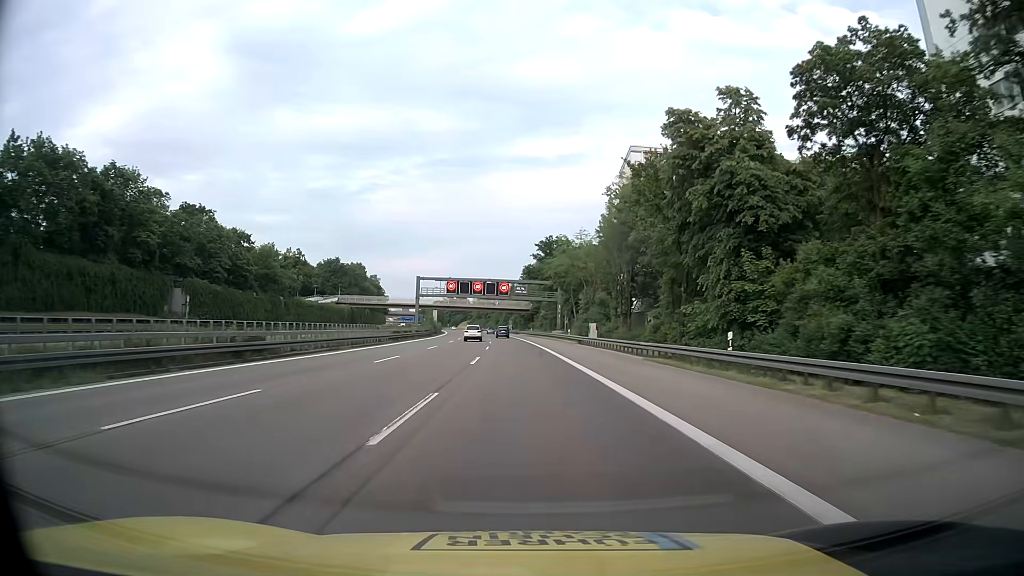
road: motorway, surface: asphalt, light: Day
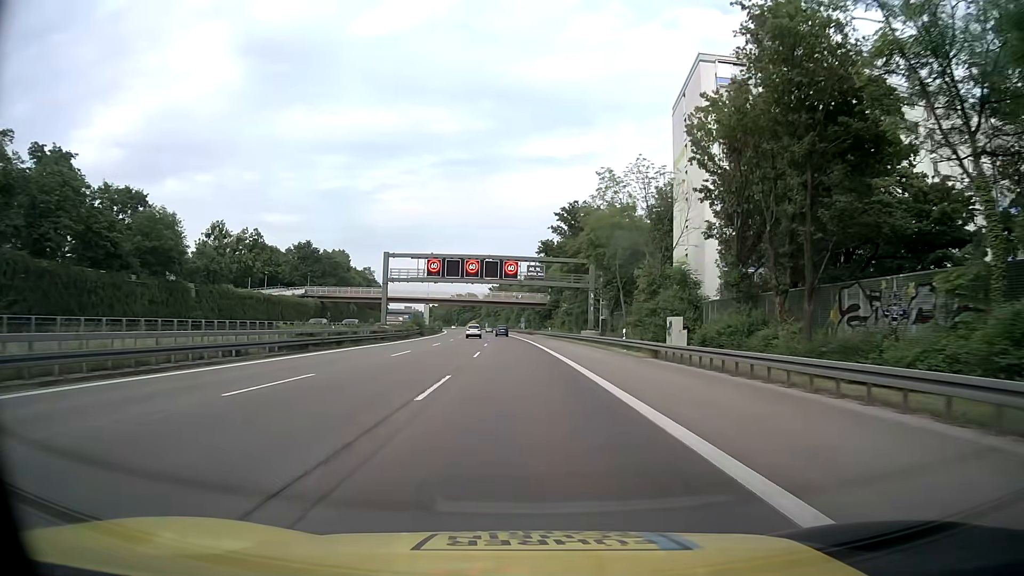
(-0.3, +31.5) m; -1°
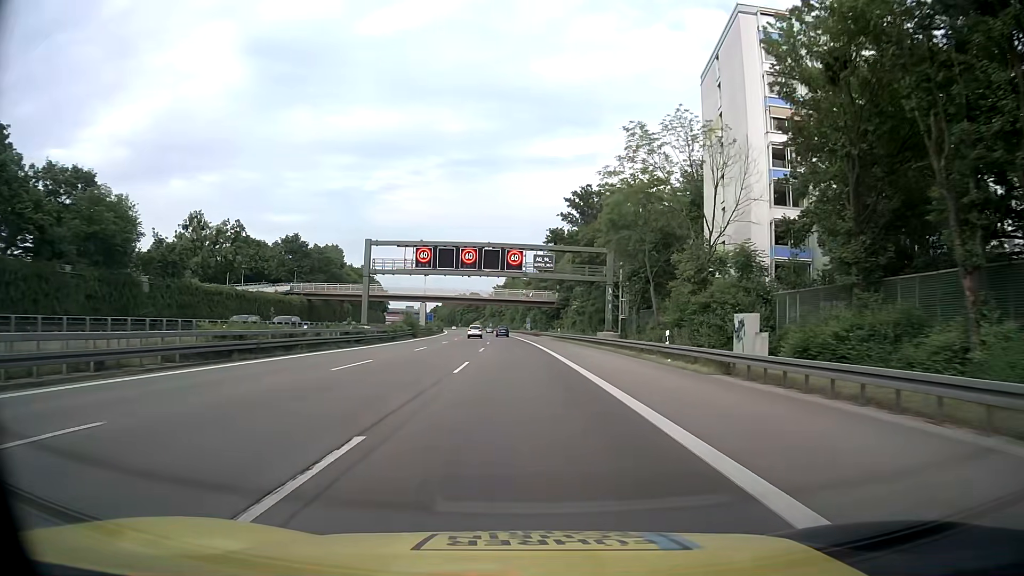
(0.0, +10.4) m; 0°
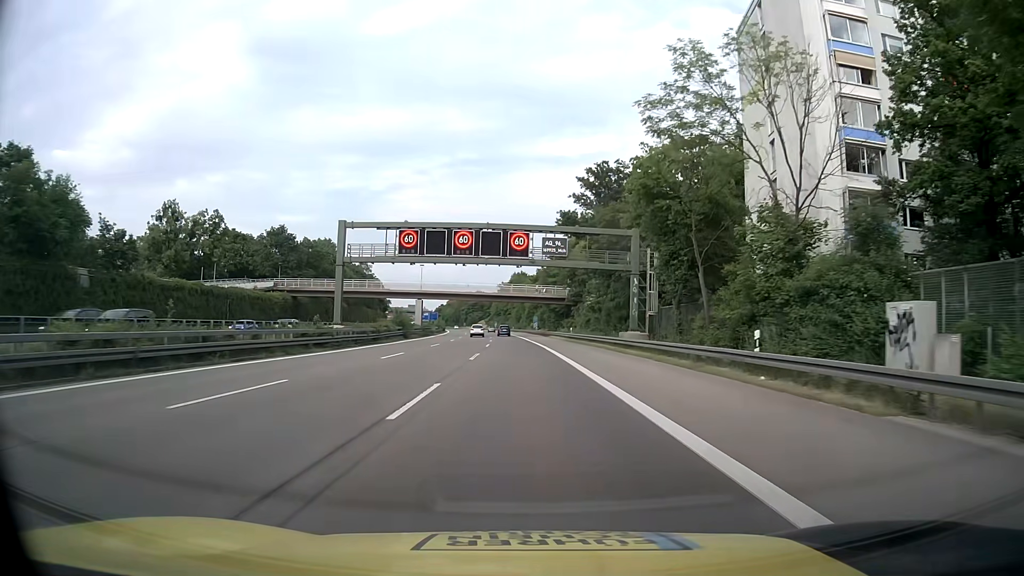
(-0.1, +10.4) m; 0°
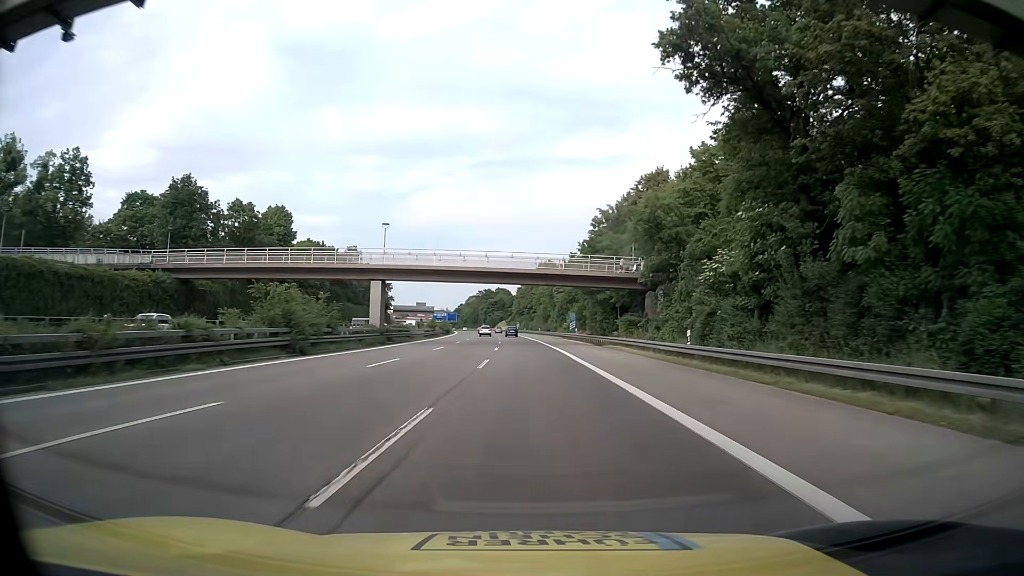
(-1.0, +41.2) m; -2°
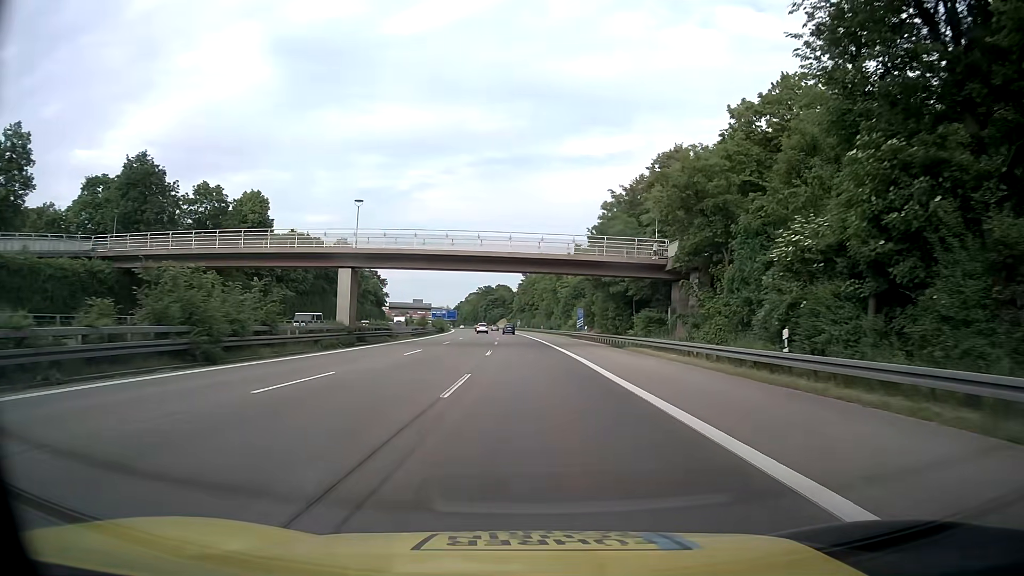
(0.0, +10.2) m; 0°
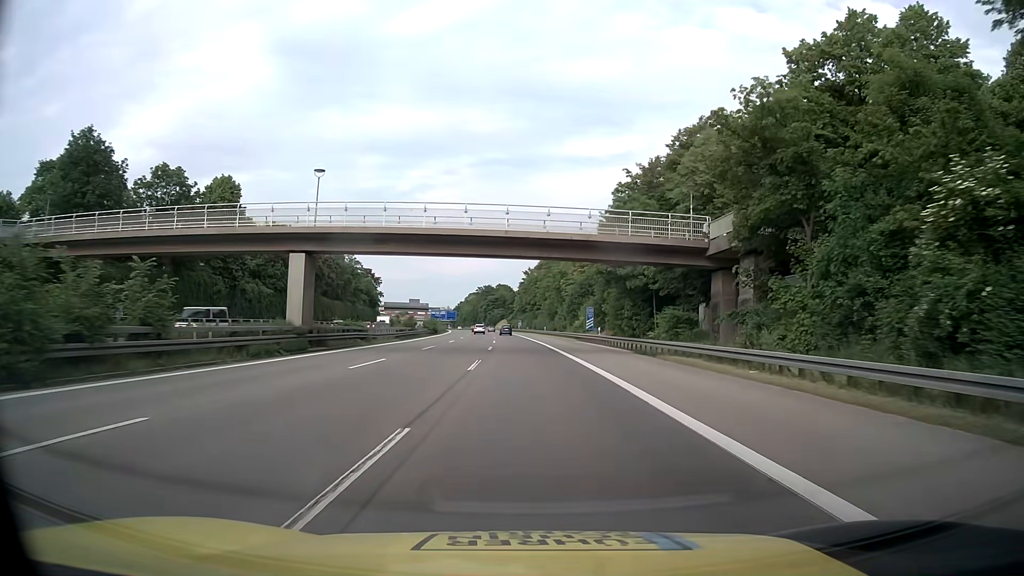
(0.0, +10.2) m; 0°
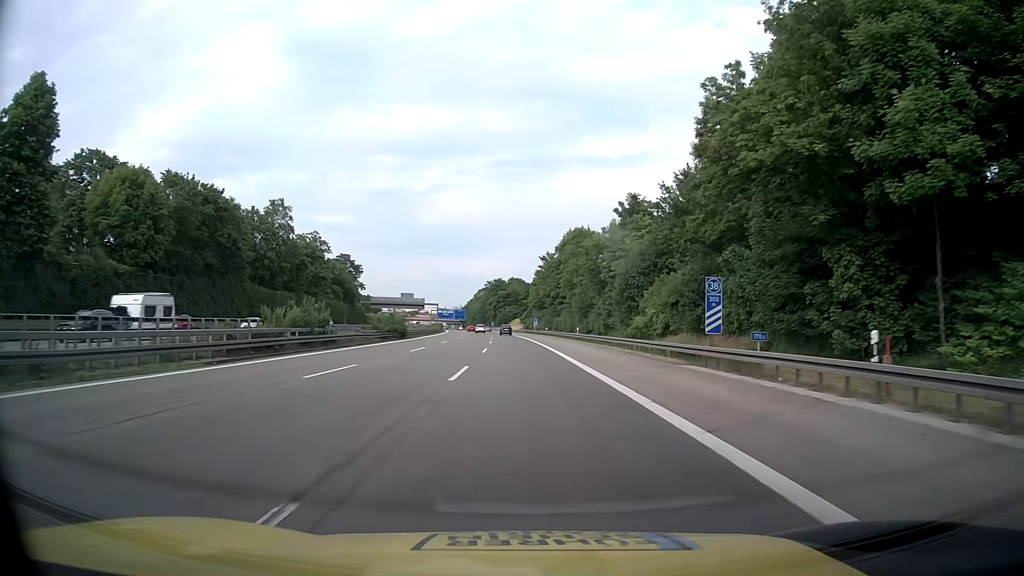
(-0.3, +40.2) m; -1°
(0, +10) (0, +20) (0, +30) (0, +40) (-1, +50) (-1, +60) (-1, +70) (-2, +80) (-2, +90) (-3, +100) m
